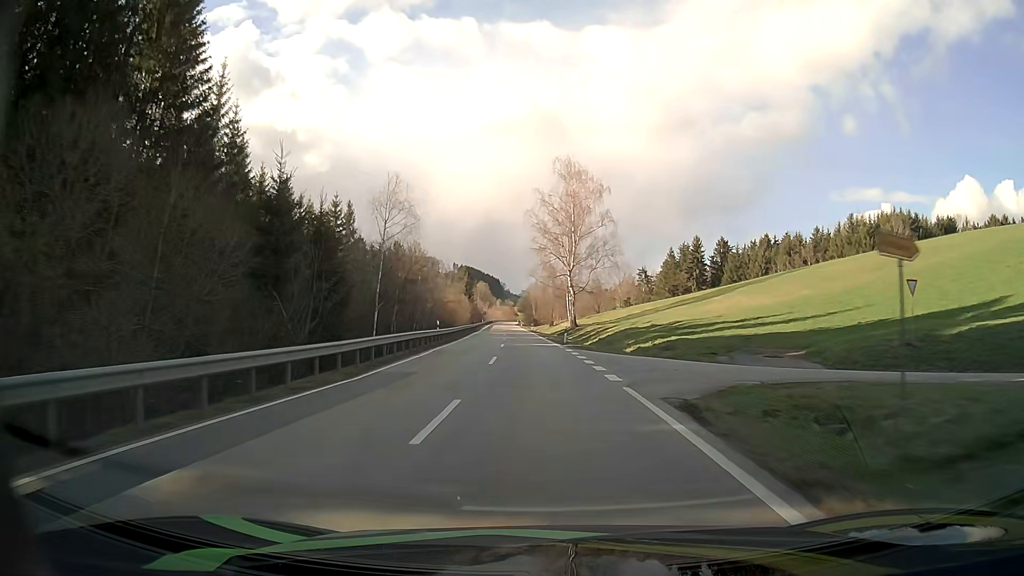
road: secondary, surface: asphalt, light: Day
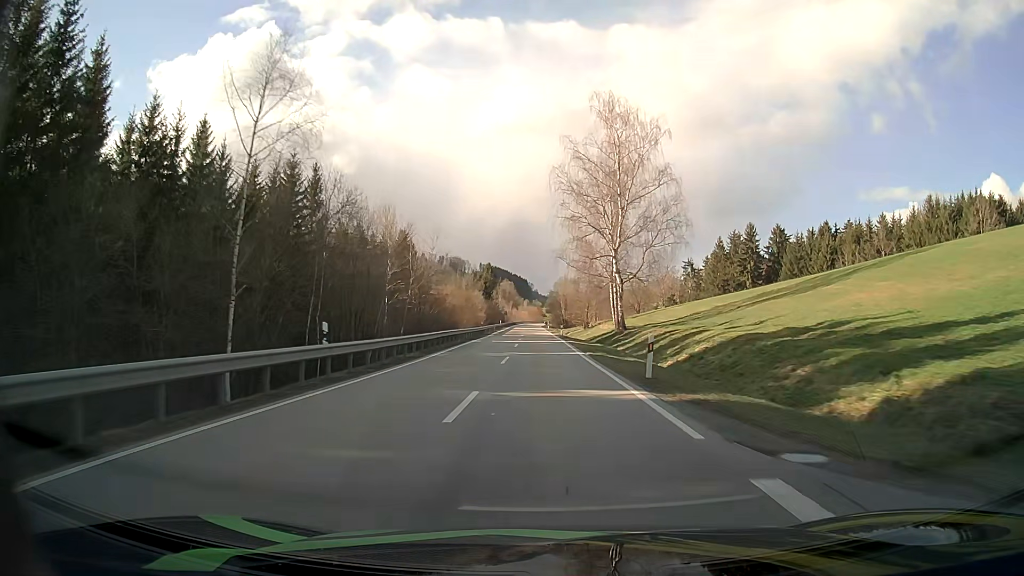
(-0.6, +26.1) m; -2°
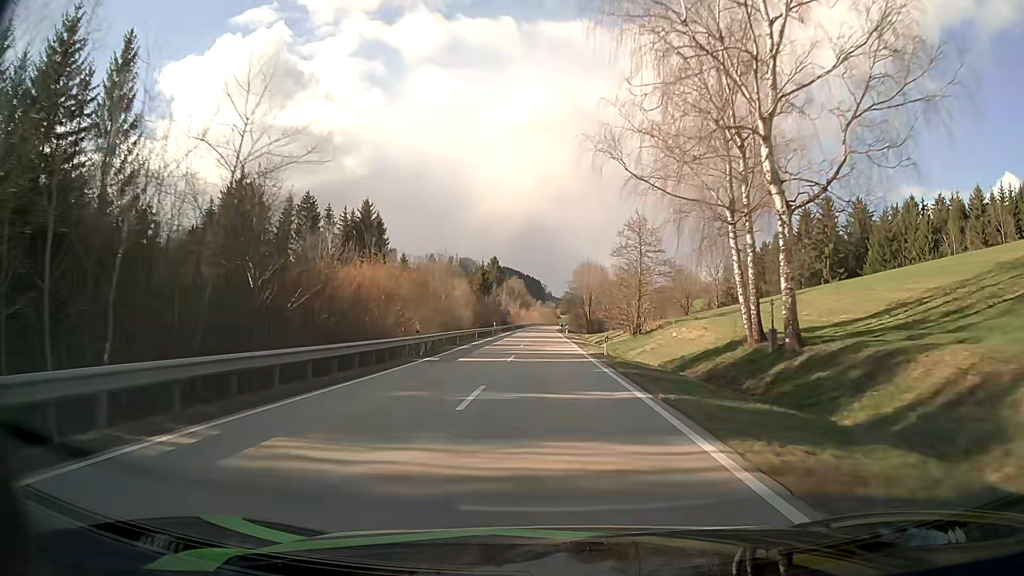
(-0.5, +39.8) m; -1°
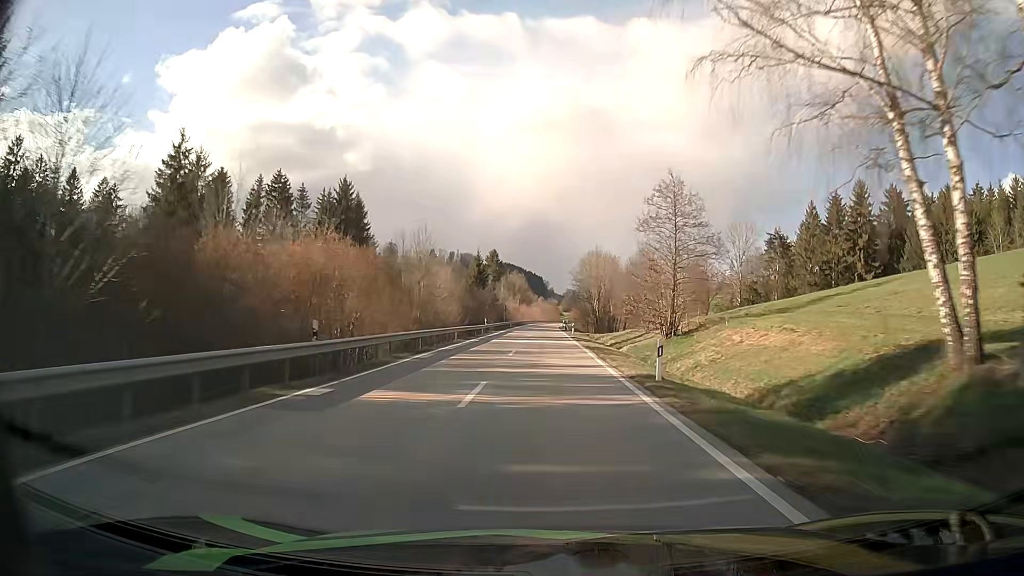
(0.0, +13.4) m; 0°
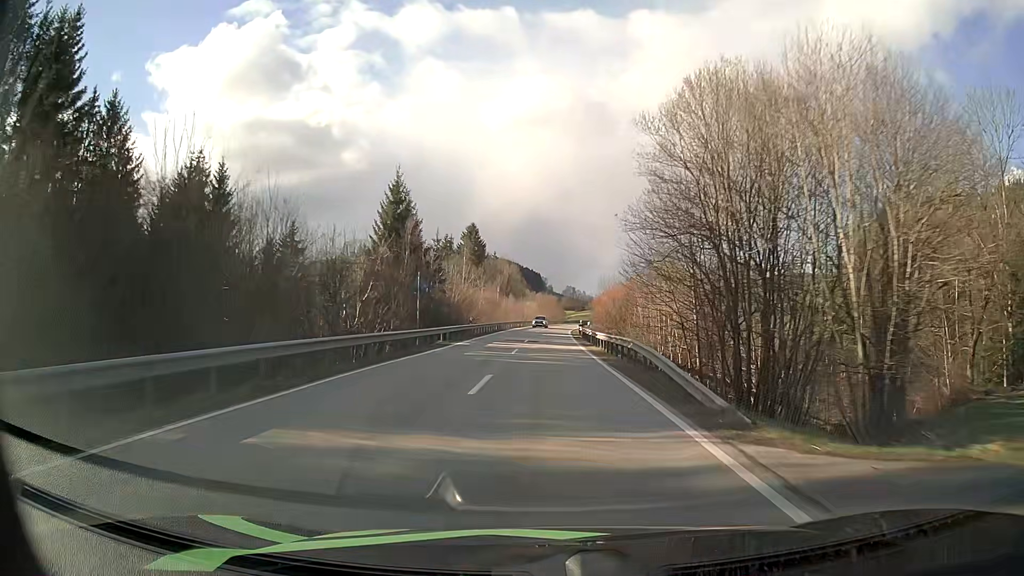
(-0.2, +67.8) m; 0°
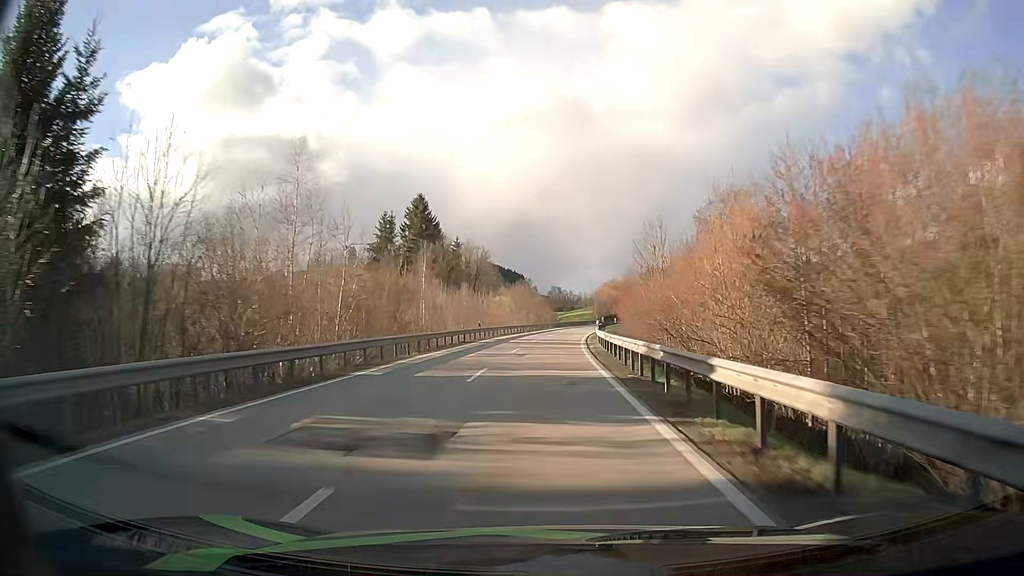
(+0.5, +51.6) m; +1°
(0, +10) (0, +20) (0, +30) (+1, +40) (+1, +50) (+2, +60) (+3, +70) (+4, +80) (+6, +90) (+7, +100) m
